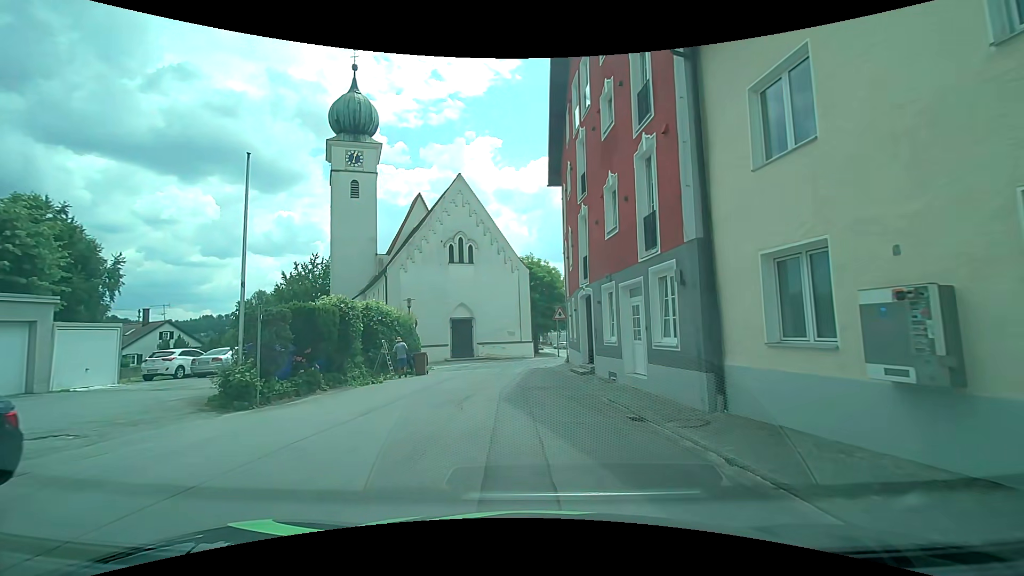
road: residential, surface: asphalt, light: Day
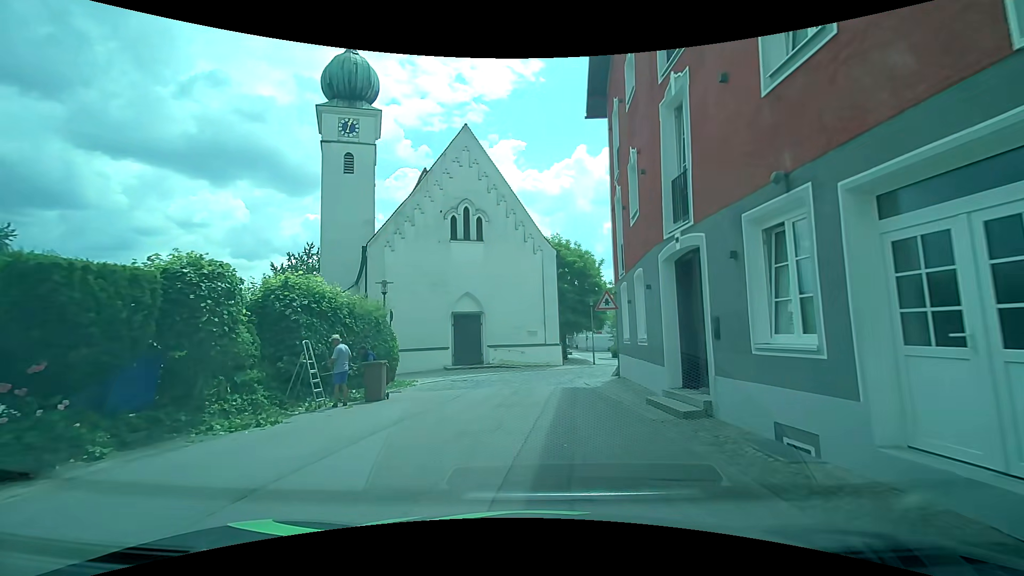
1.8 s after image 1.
(0.0, +9.6) m; -1°
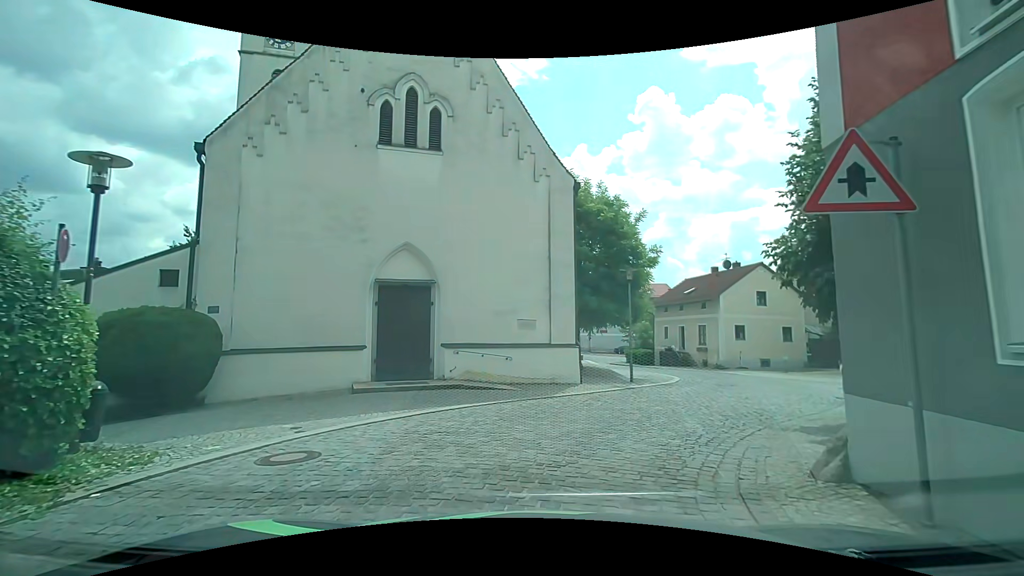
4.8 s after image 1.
(-0.2, +13.8) m; 0°
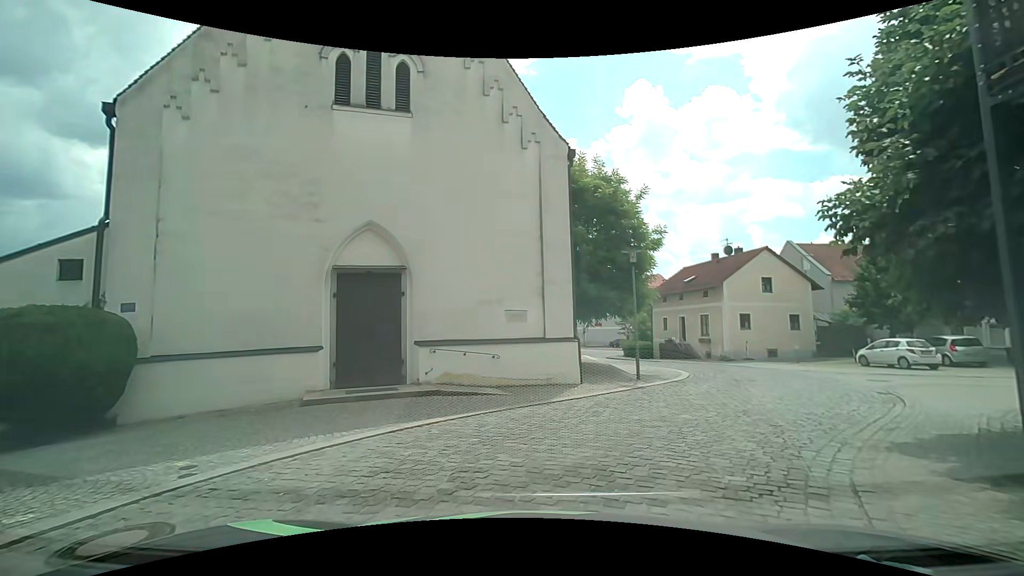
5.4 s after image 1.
(0.0, +2.5) m; +2°
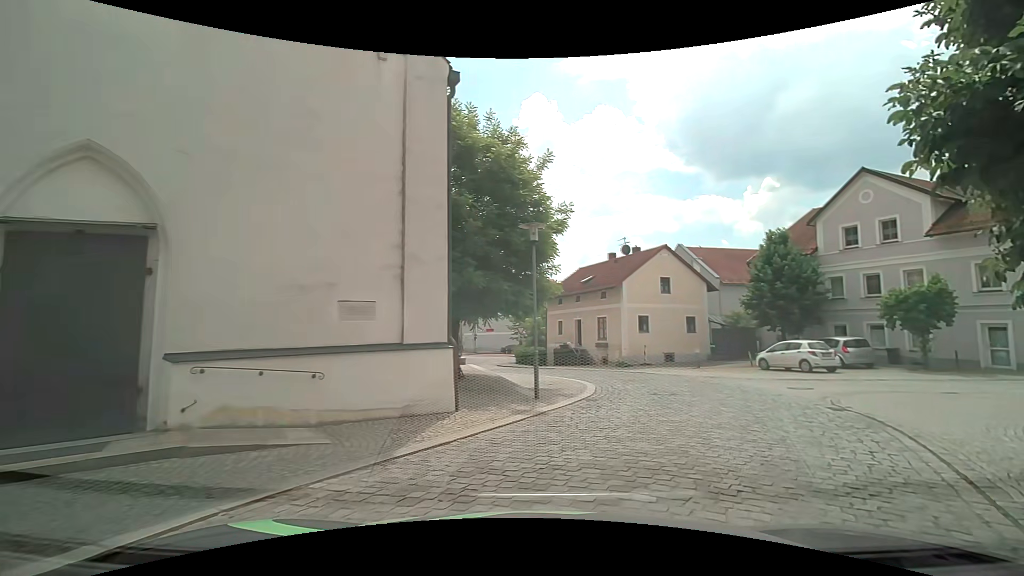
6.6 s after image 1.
(+0.2, +4.8) m; +10°
